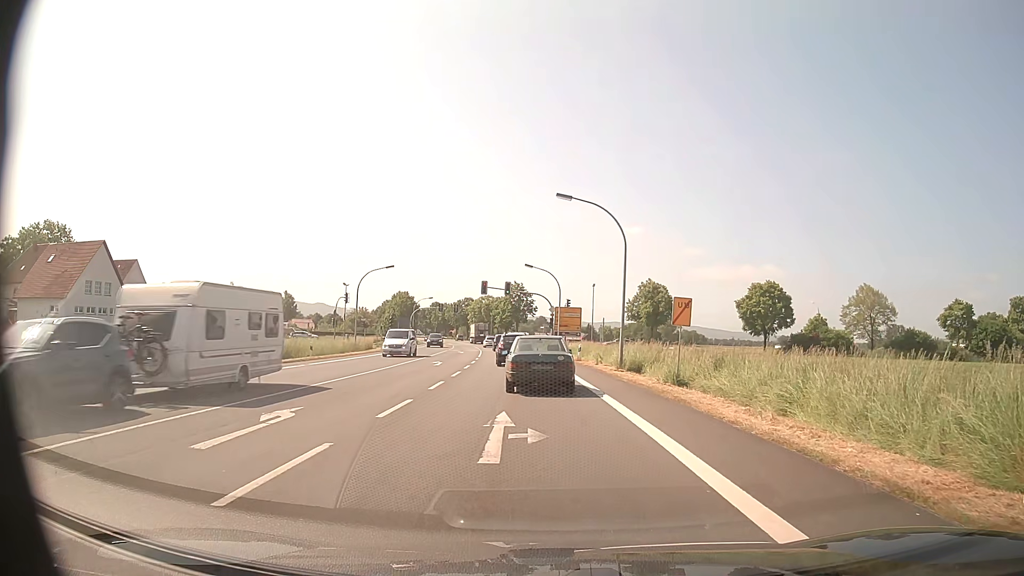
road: primary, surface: asphalt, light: Day
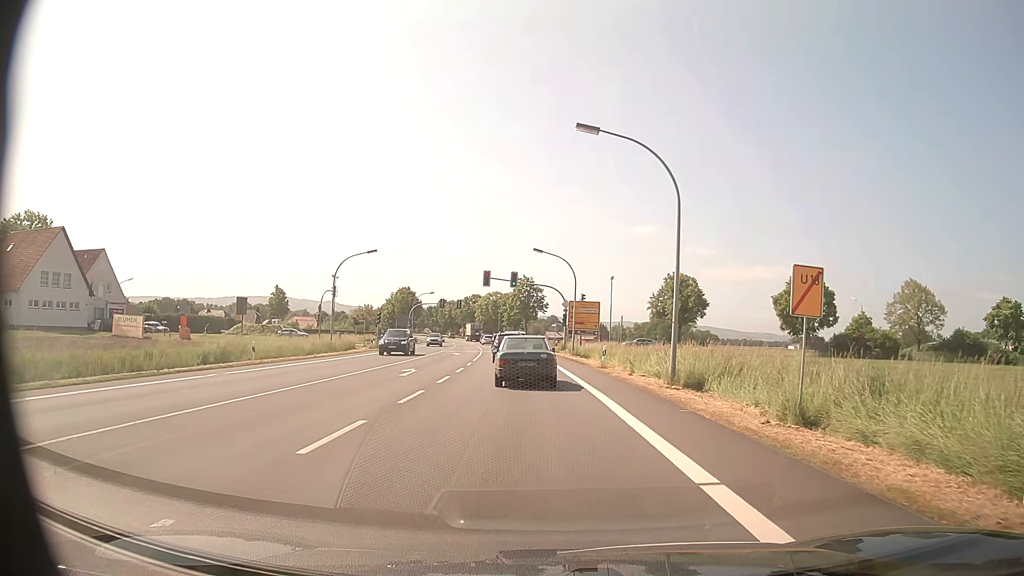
(-0.1, +10.2) m; -1°
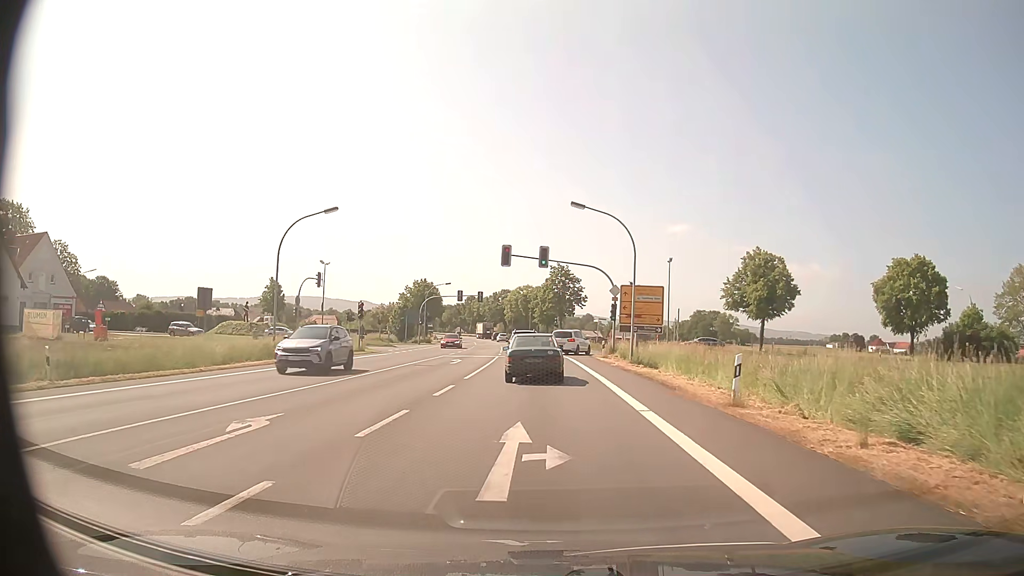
(-0.4, +17.1) m; -3°
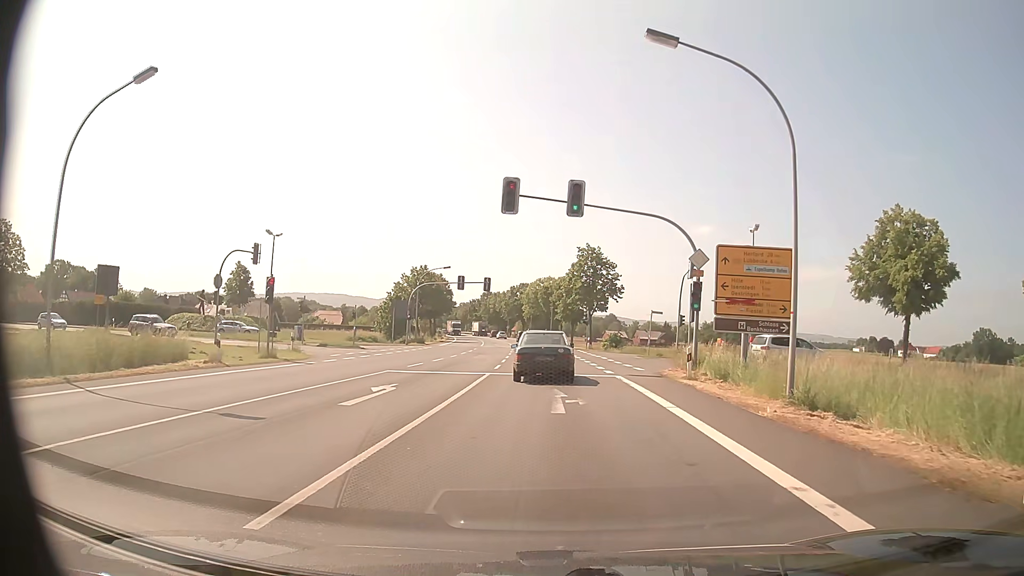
(-0.4, +19.4) m; -2°
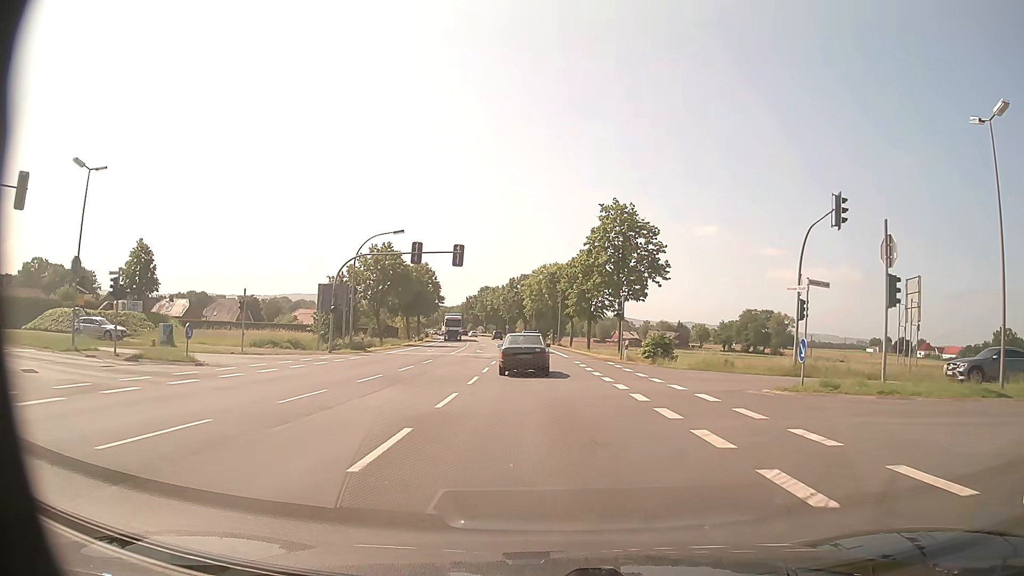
(-0.1, +24.9) m; -1°
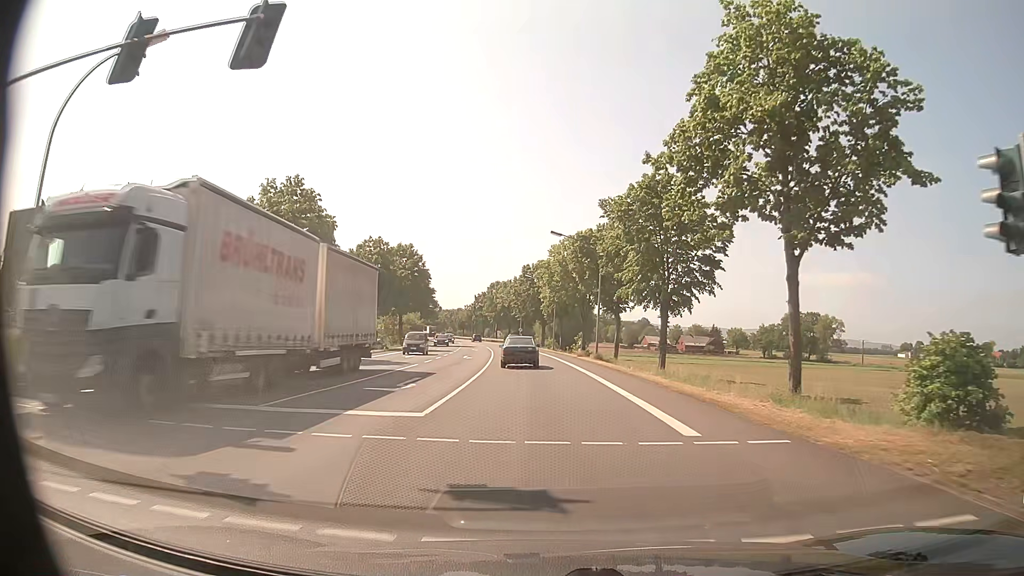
(-0.4, +32.1) m; -2°
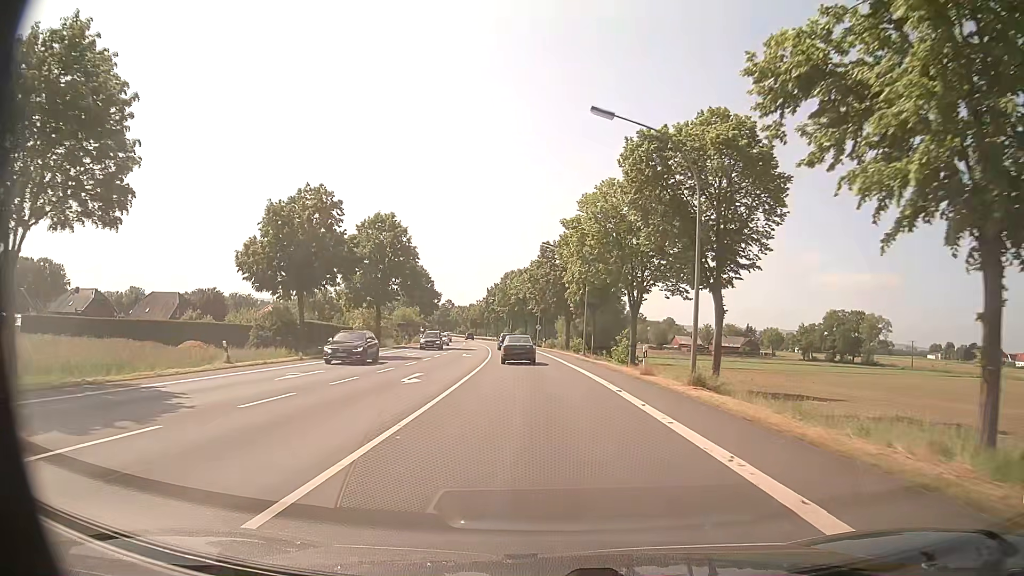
(-0.4, +23.8) m; -2°
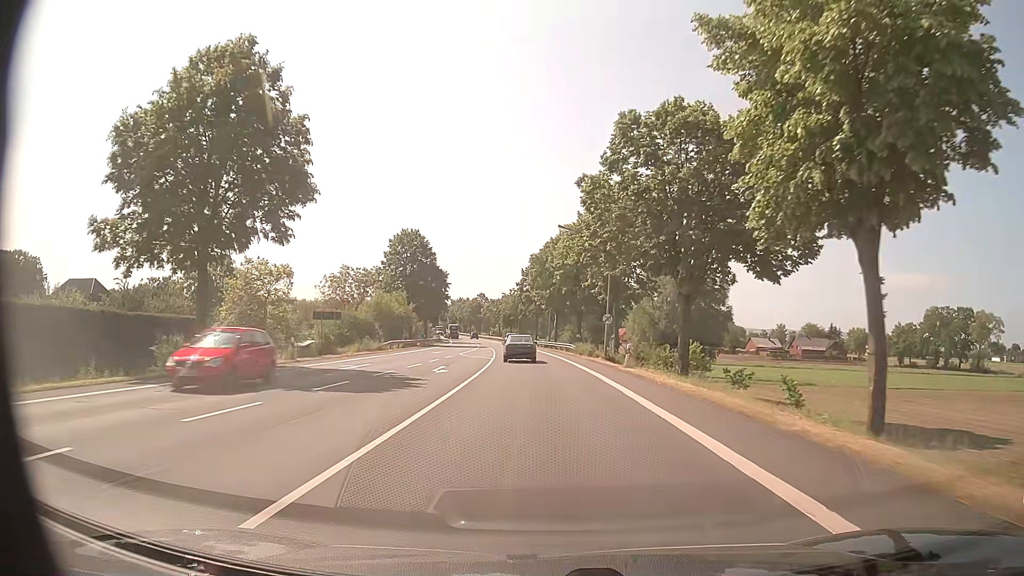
(-1.5, +45.4) m; -4°
(0, +10) (0, +20) (-1, +30) (-1, +40) (-2, +50) (-3, +60) (-3, +70) (-5, +80) (-6, +90) (-7, +100) m
